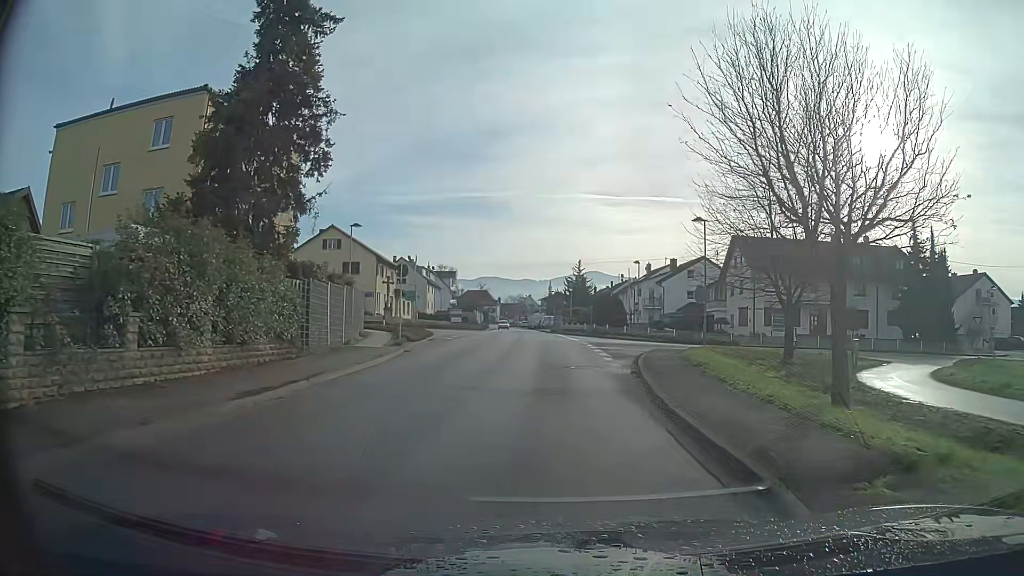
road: secondary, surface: asphalt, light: Day
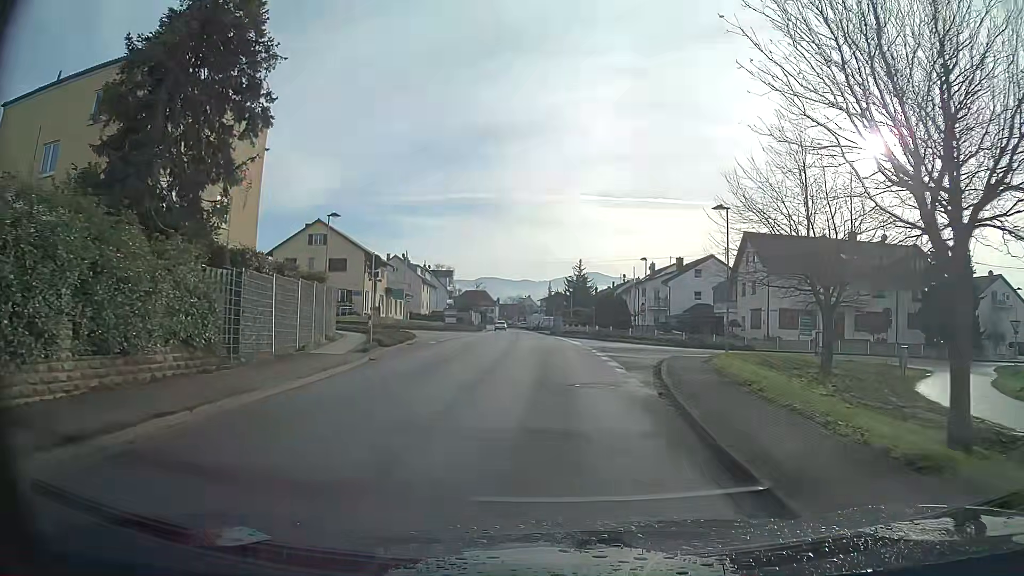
(0.0, +4.5) m; 0°
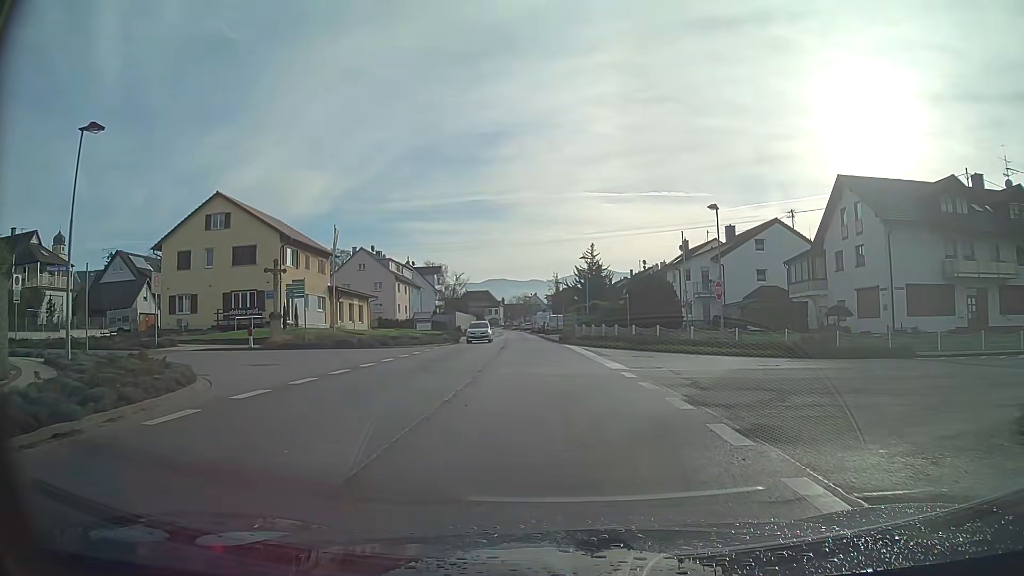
(-0.1, +22.4) m; -1°
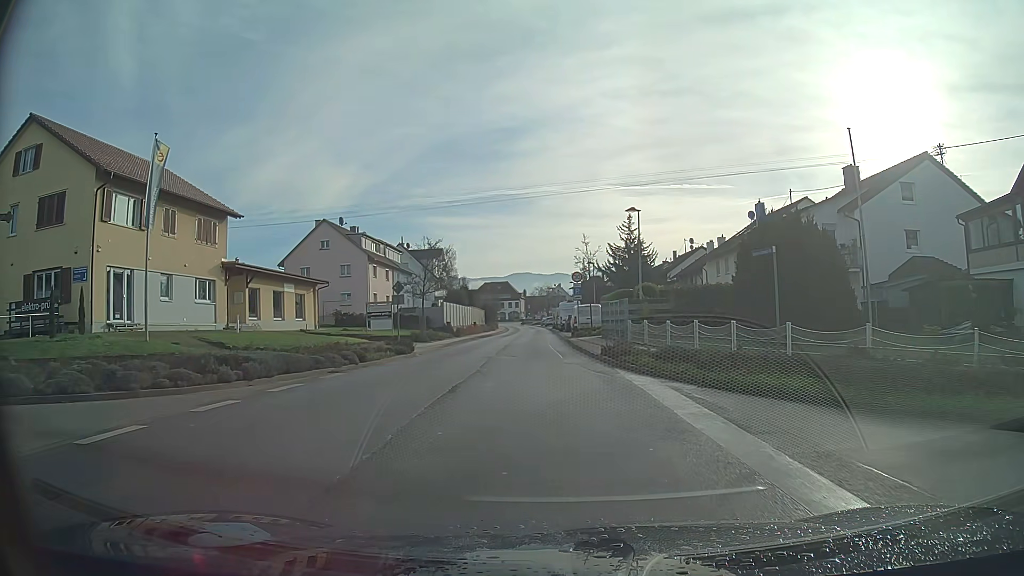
(-0.3, +22.5) m; -2°
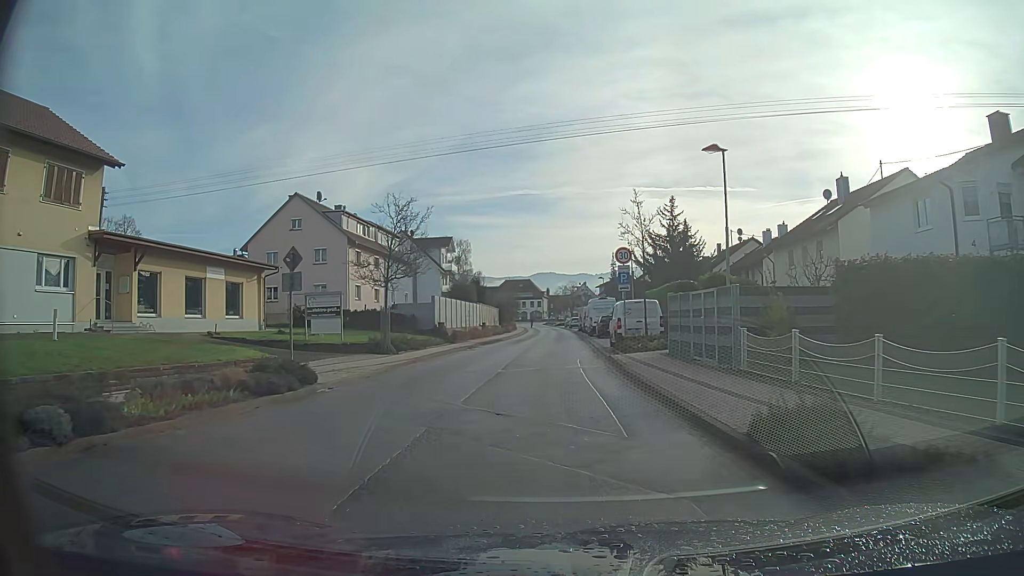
(-0.3, +13.6) m; -2°
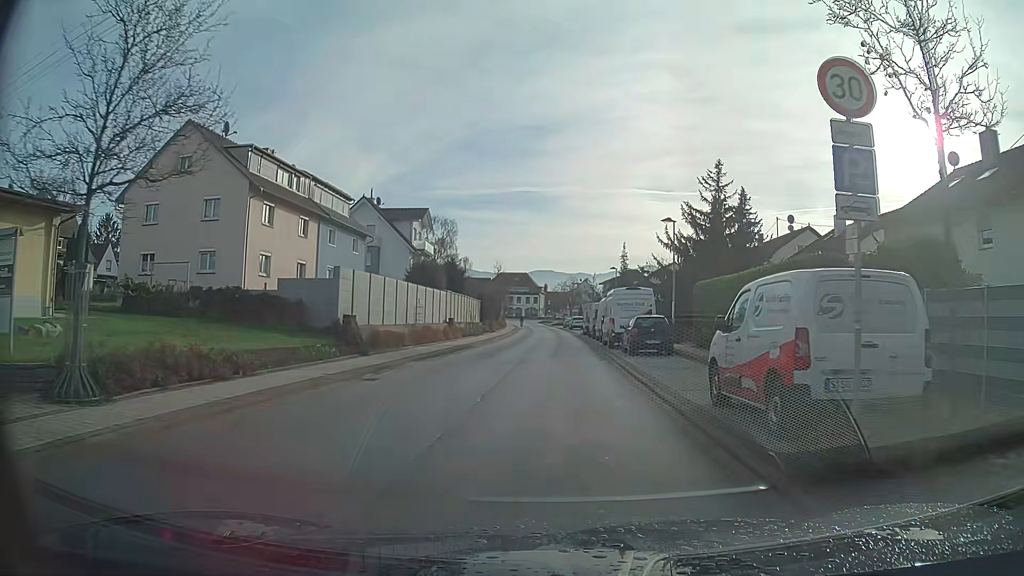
(0.0, +18.1) m; +1°
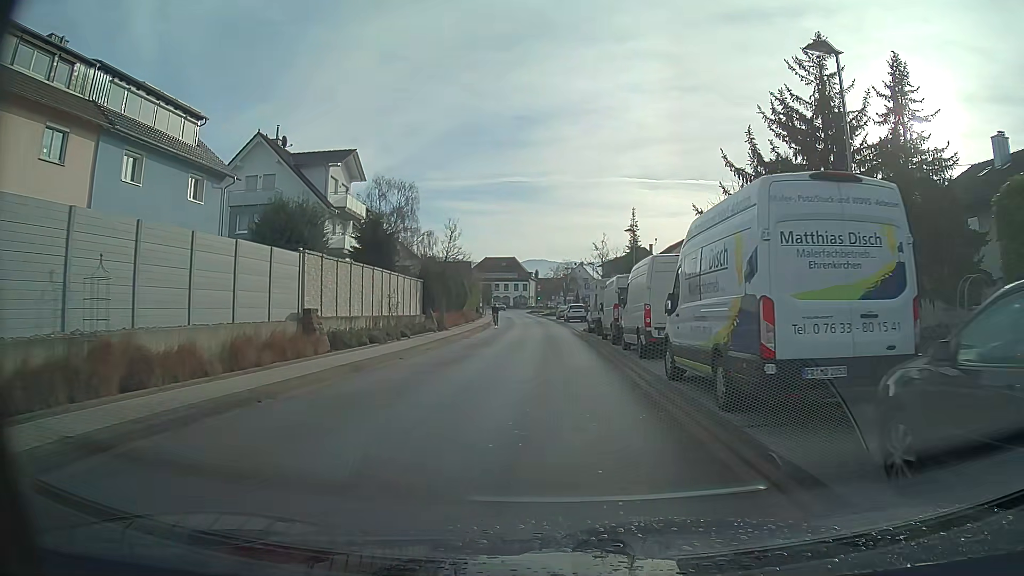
(+0.3, +22.8) m; 0°
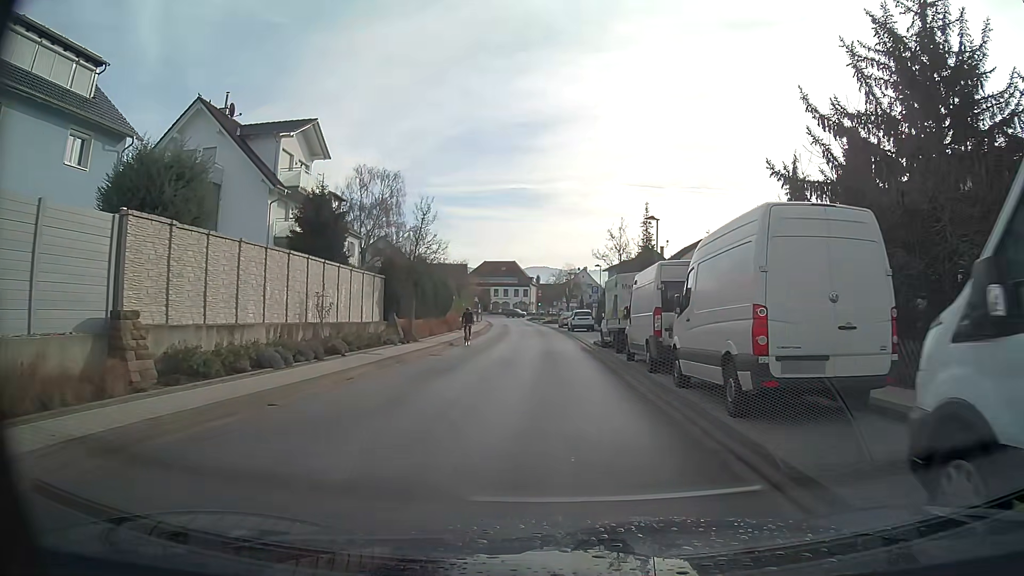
(0.0, +9.1) m; 0°
(0, +10) (0, +20) (0, +30) (0, +40) (-1, +50) (-1, +60) (-2, +70) (-3, +80) (-4, +90) (-5, +100) m
